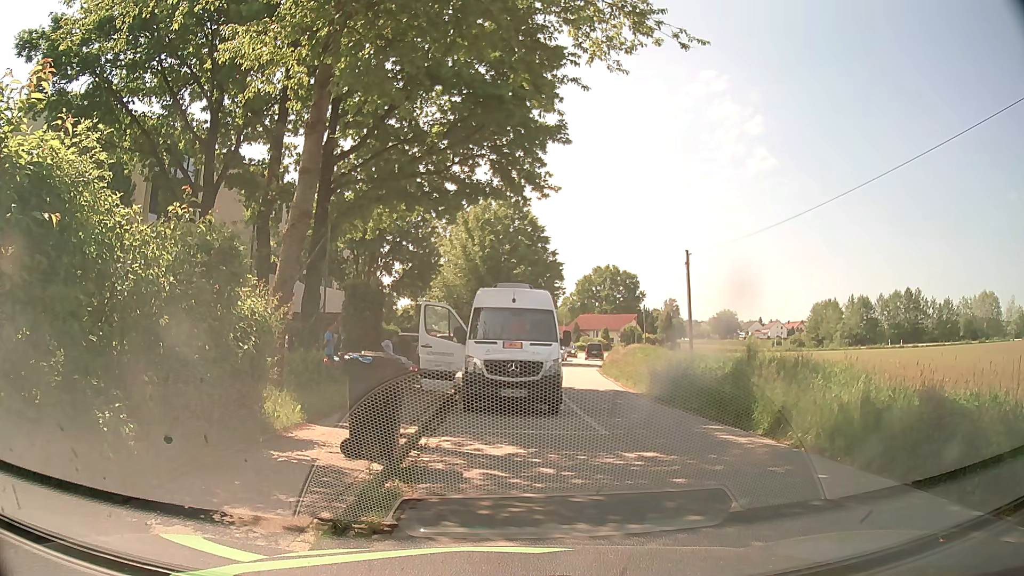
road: residential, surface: asphalt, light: Day
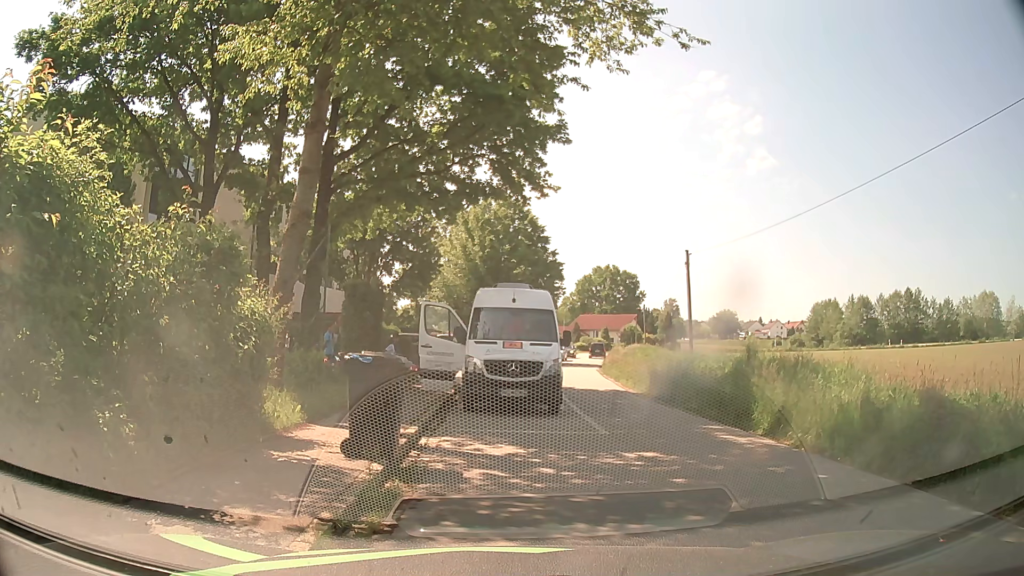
(0.0, 0.0) m; 0°
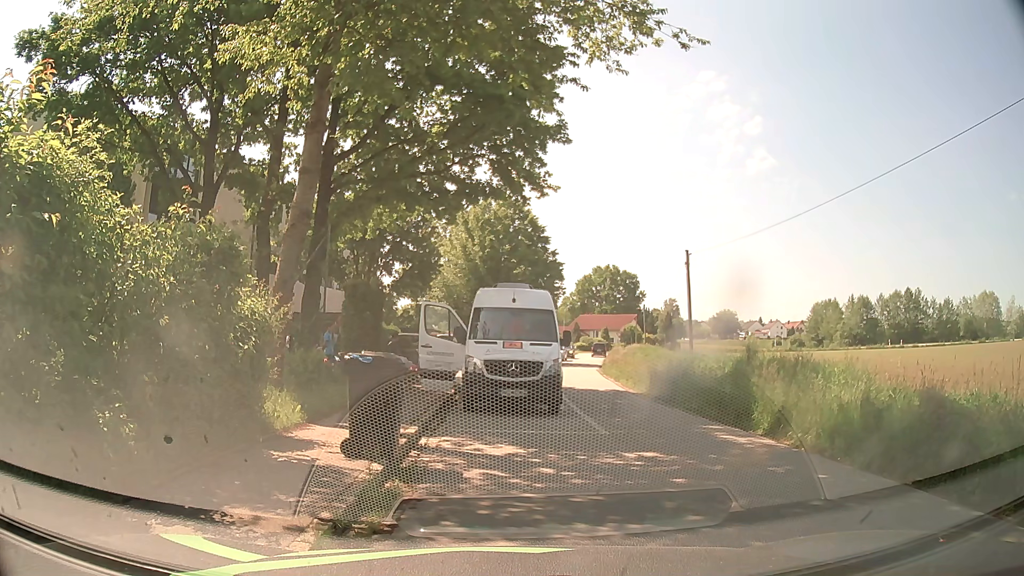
(0.0, 0.0) m; 0°
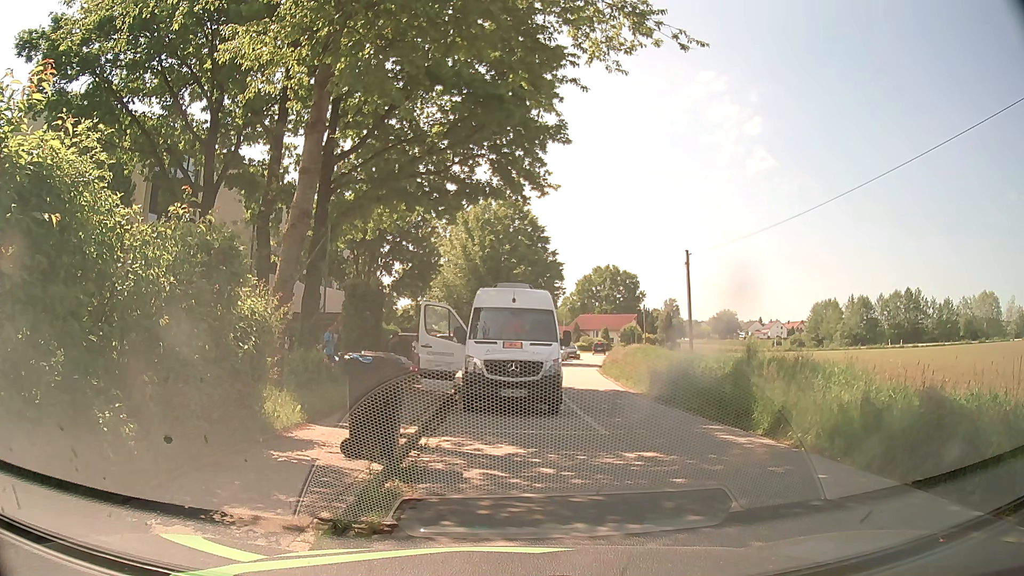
(0.0, 0.0) m; 0°
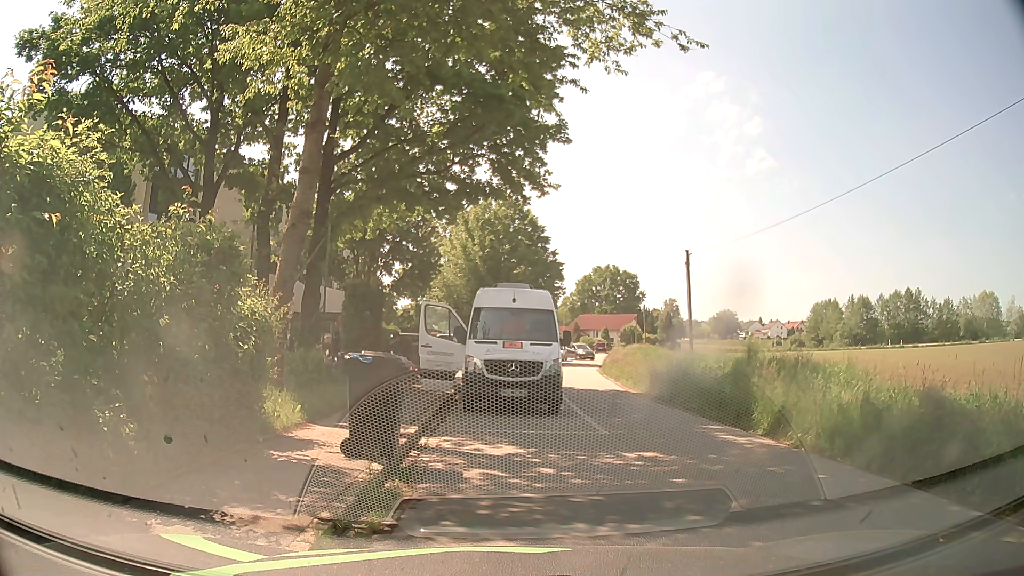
(0.0, 0.0) m; 0°
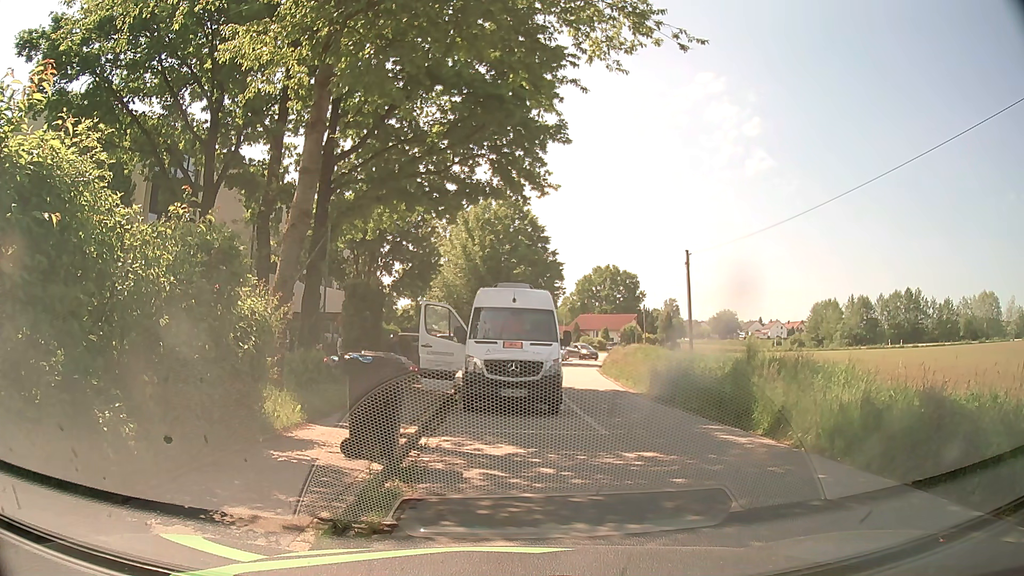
(0.0, 0.0) m; 0°
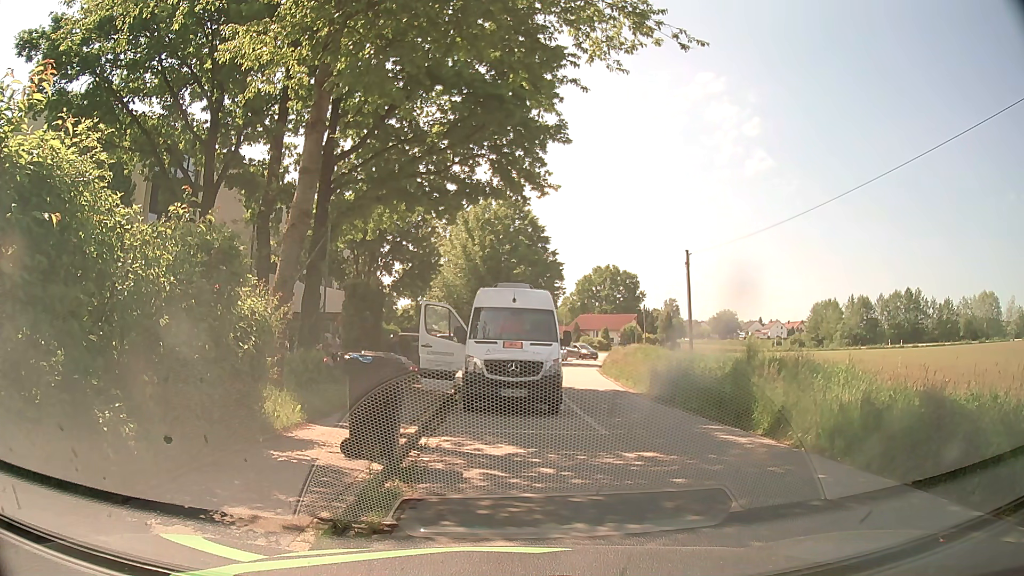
(0.0, 0.0) m; 0°
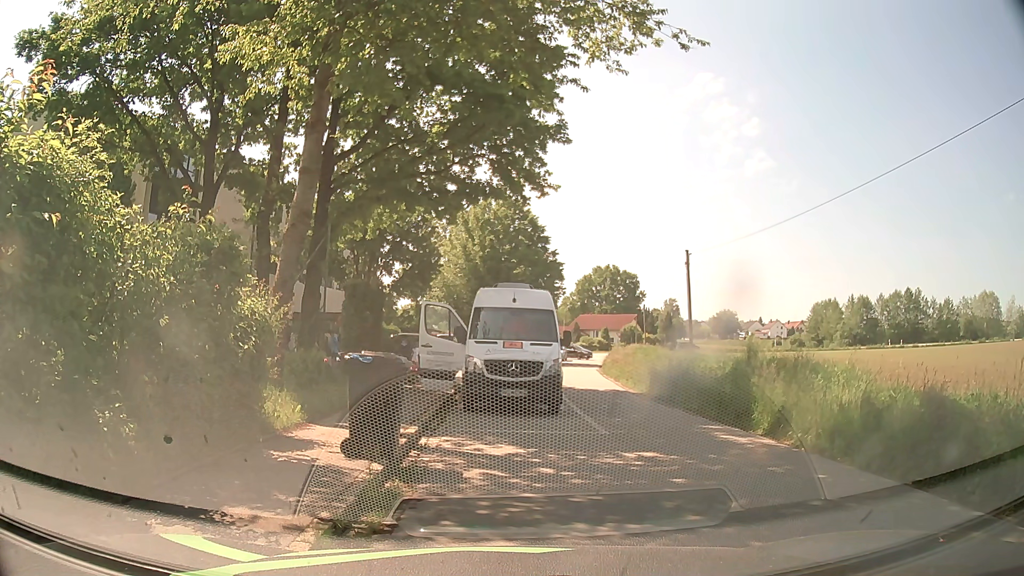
(0.0, 0.0) m; 0°
